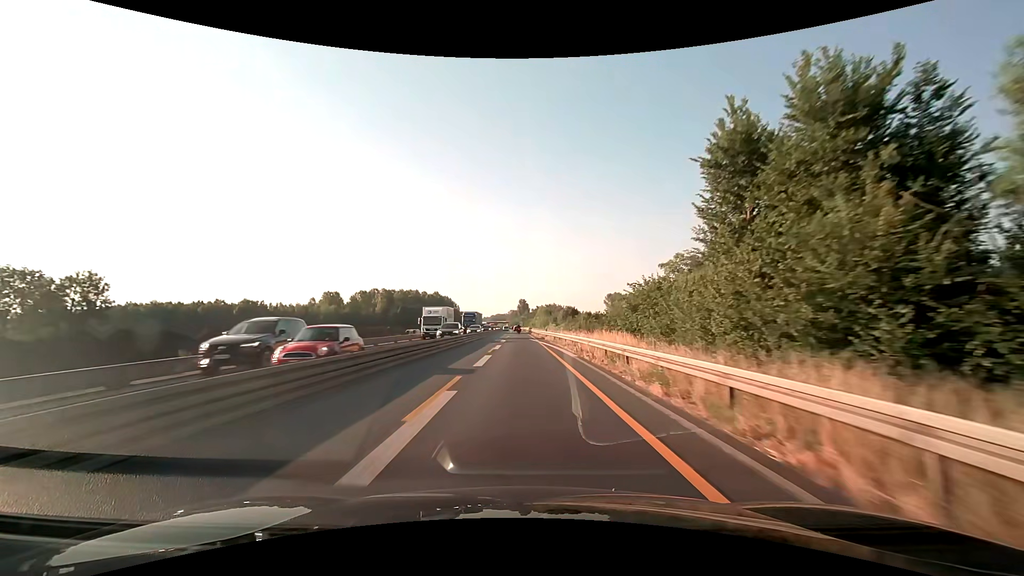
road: motorway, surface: asphalt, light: Day
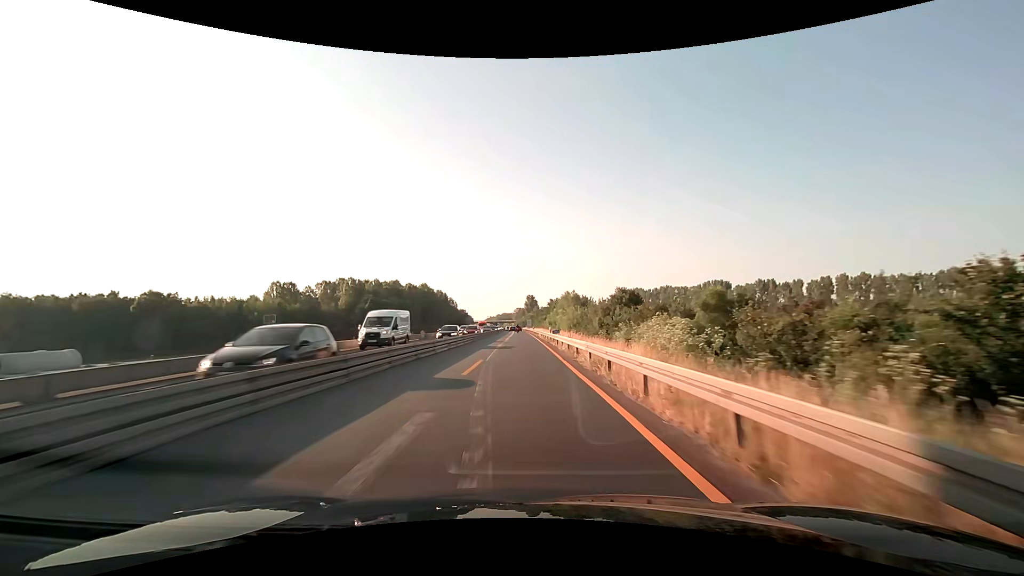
(-0.5, +62.7) m; -1°
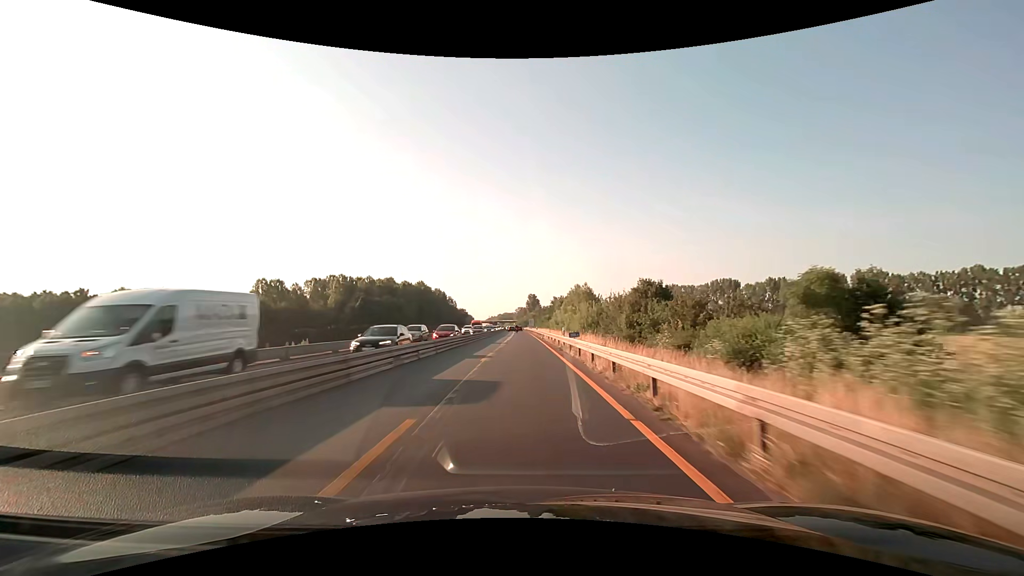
(0.0, +12.5) m; 0°
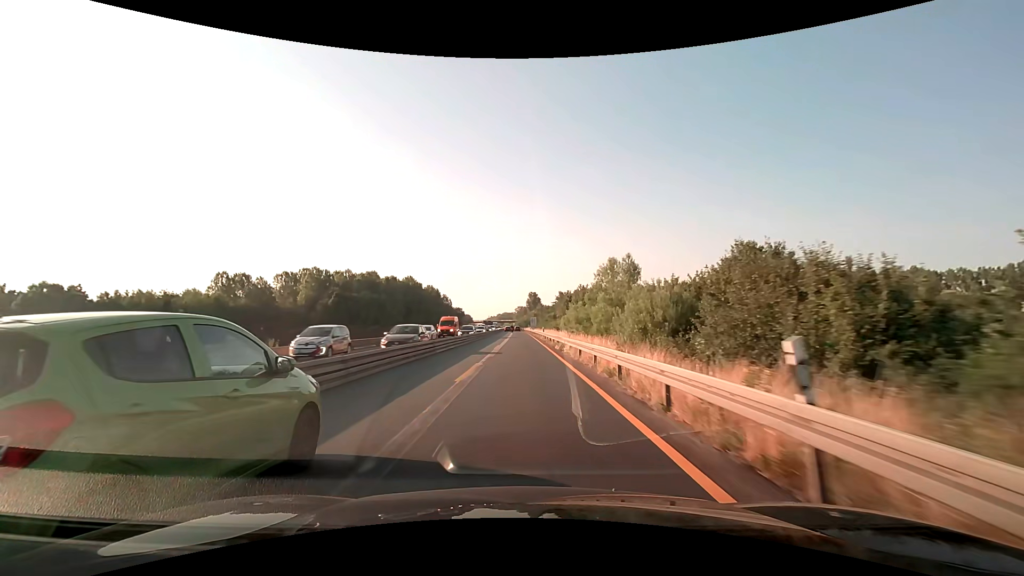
(0.0, +25.0) m; 0°
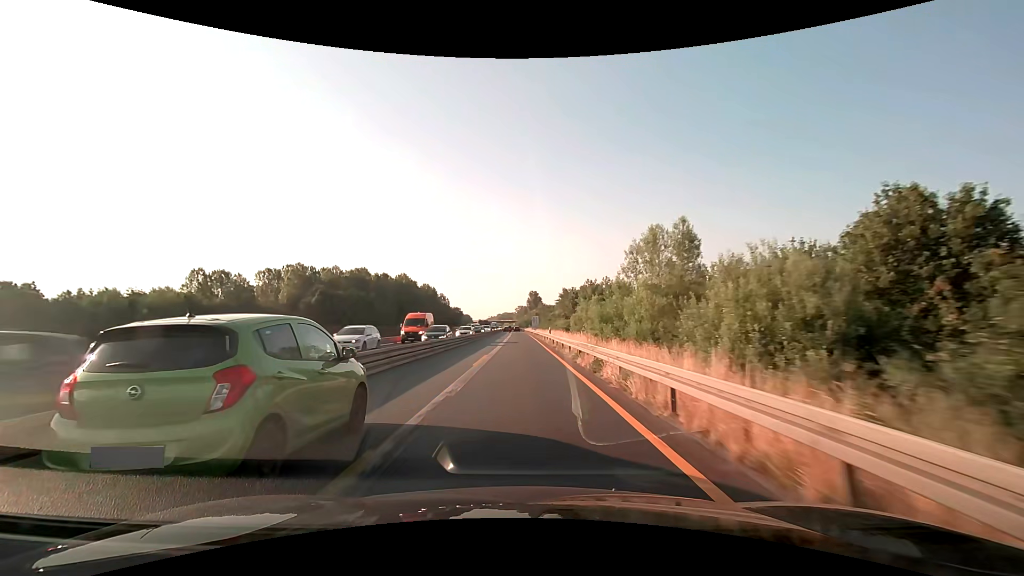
(0.0, +12.5) m; 0°
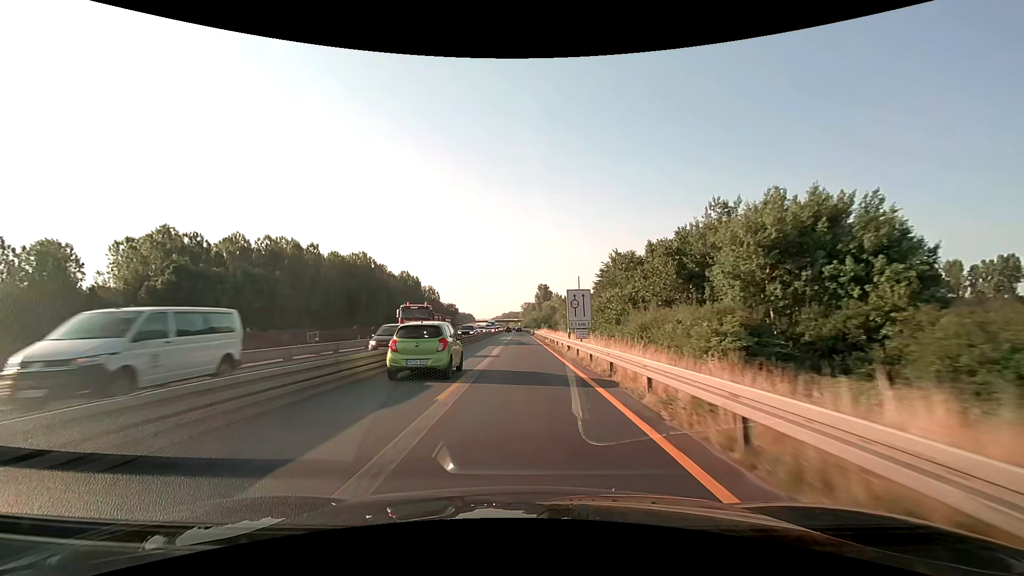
(-0.5, +62.6) m; -1°
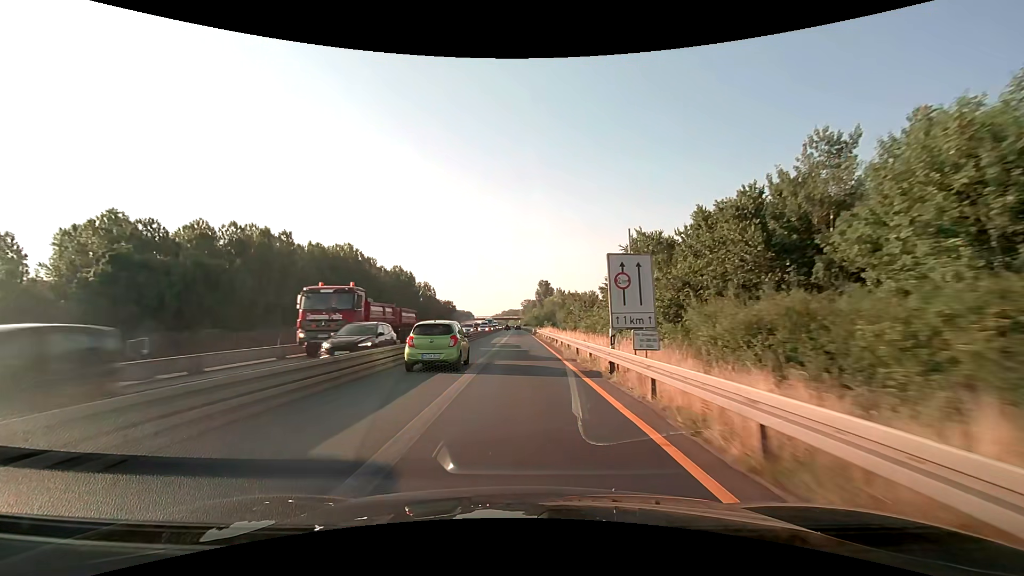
(0.0, +12.5) m; 0°
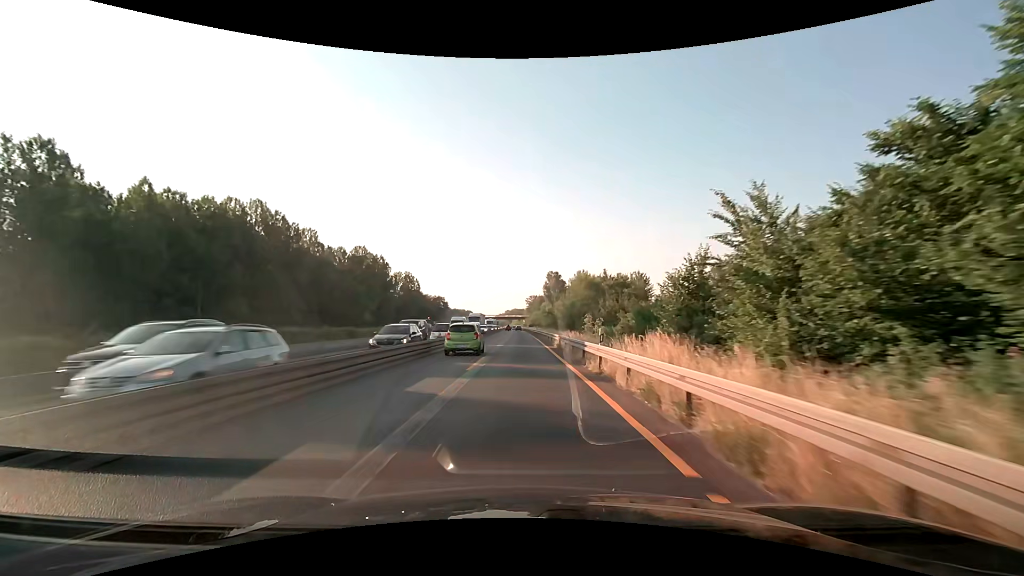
(-0.2, +50.0) m; -1°
(0, +10) (0, +20) (0, +30) (0, +40) (0, +50) (0, +60) (0, +70) (0, +80) (0, +90) (0, +100) m
